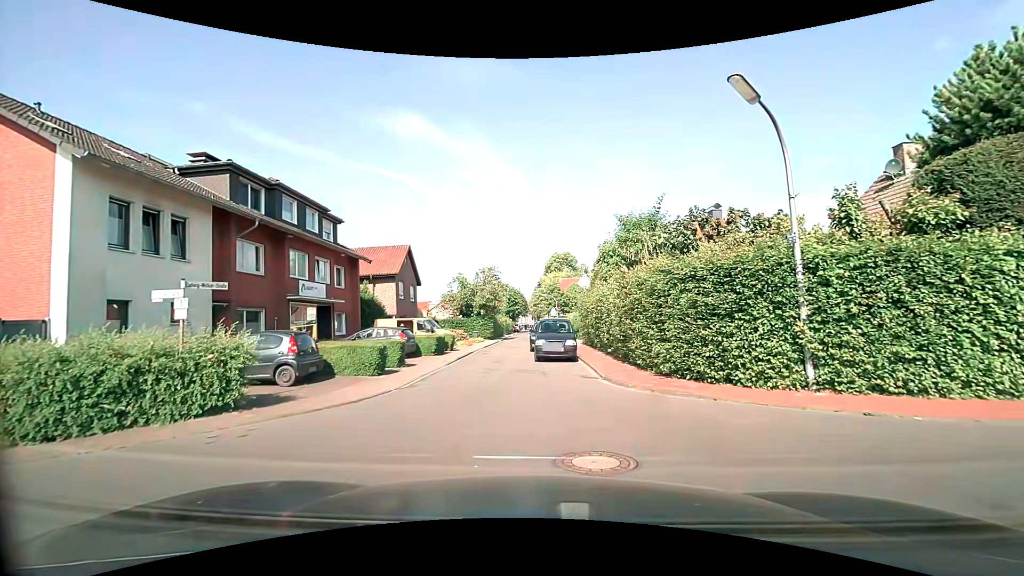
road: residential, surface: asphalt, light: Day
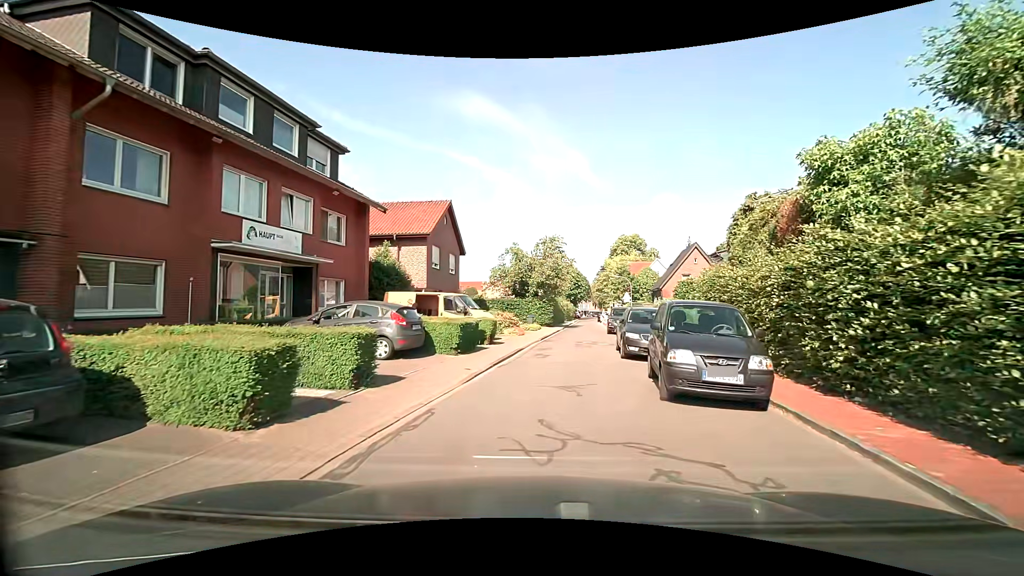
(-0.6, +10.4) m; -6°
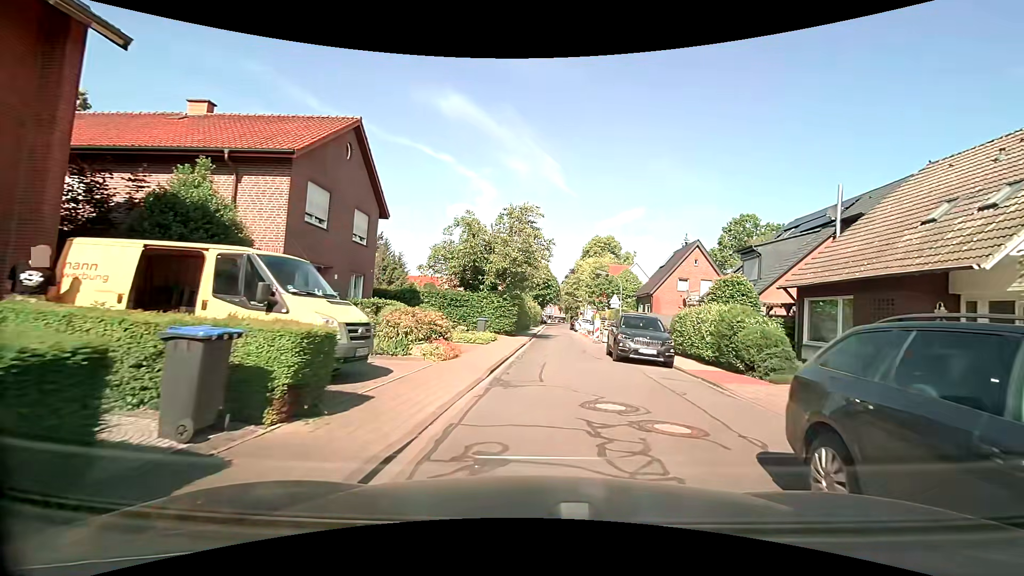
(+0.4, +13.5) m; +4°
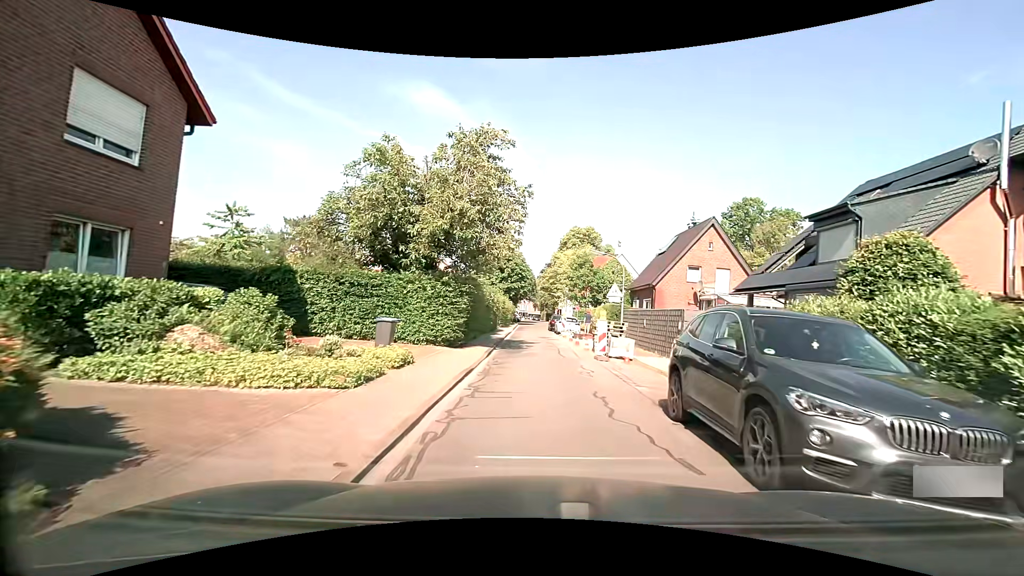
(+0.5, +11.9) m; +3°
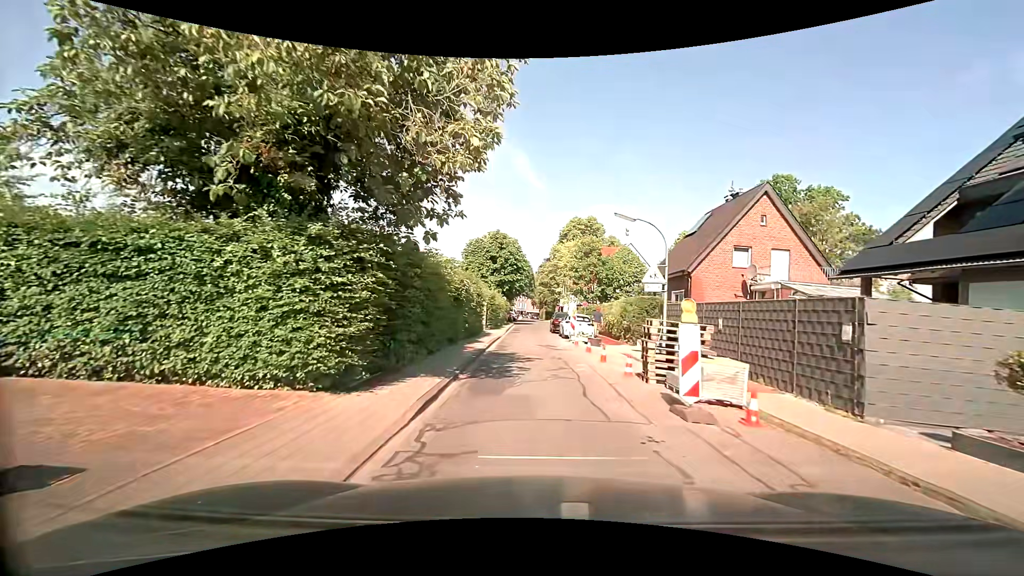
(+0.1, +9.6) m; +1°
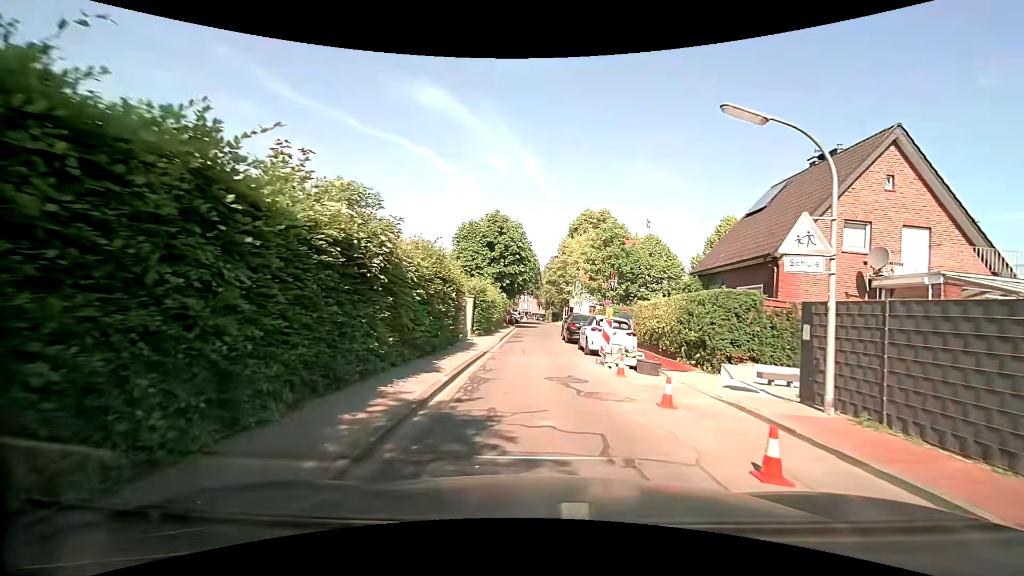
(0.0, +10.0) m; -1°
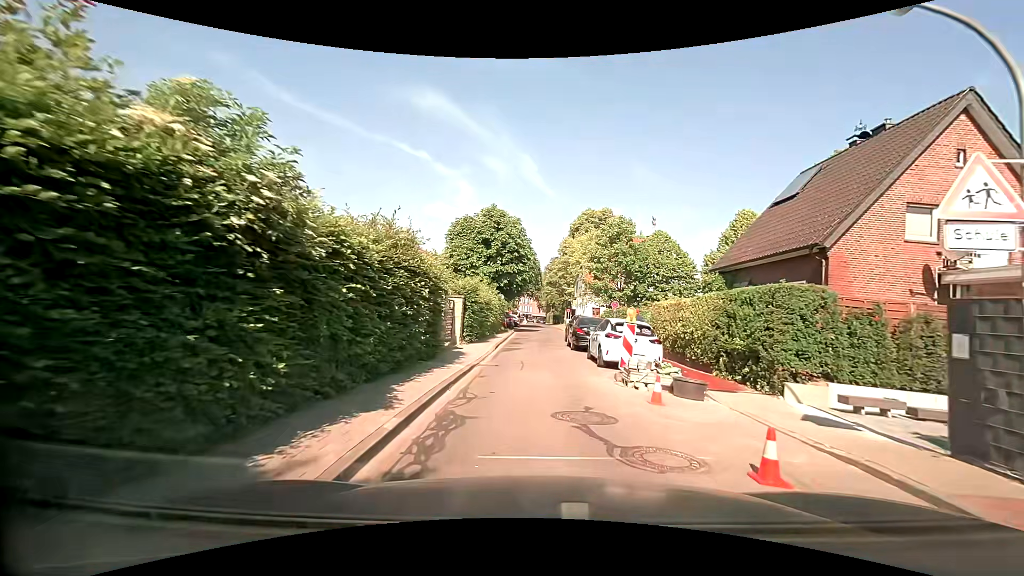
(0.0, +3.4) m; +1°
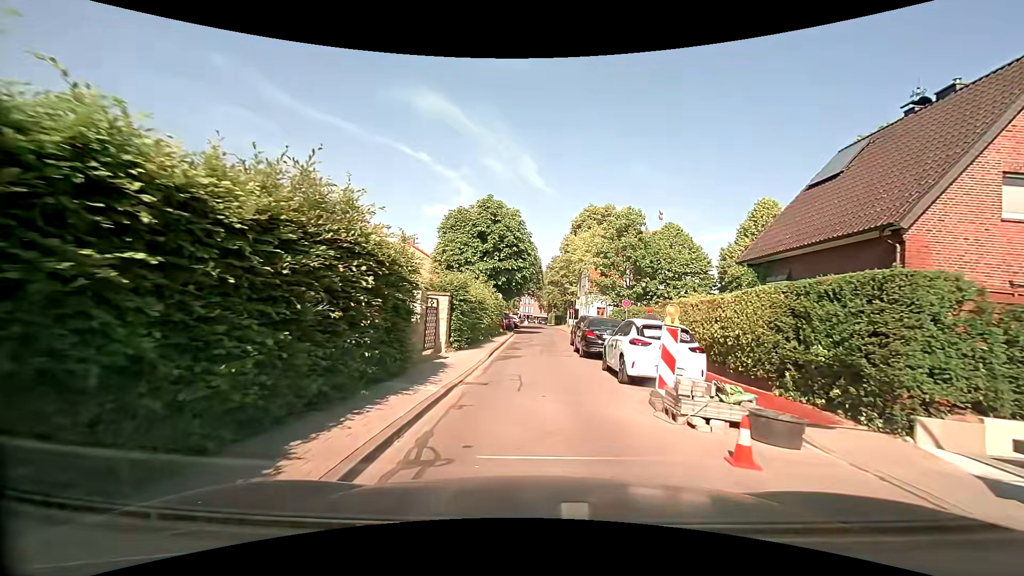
(0.0, +3.4) m; 0°
(0, +10) (0, +20) (0, +30) (+1, +40) (+2, +50) (+2, +60) (+2, +70) (+2, +80) (+2, +90) (+1, +100) m
